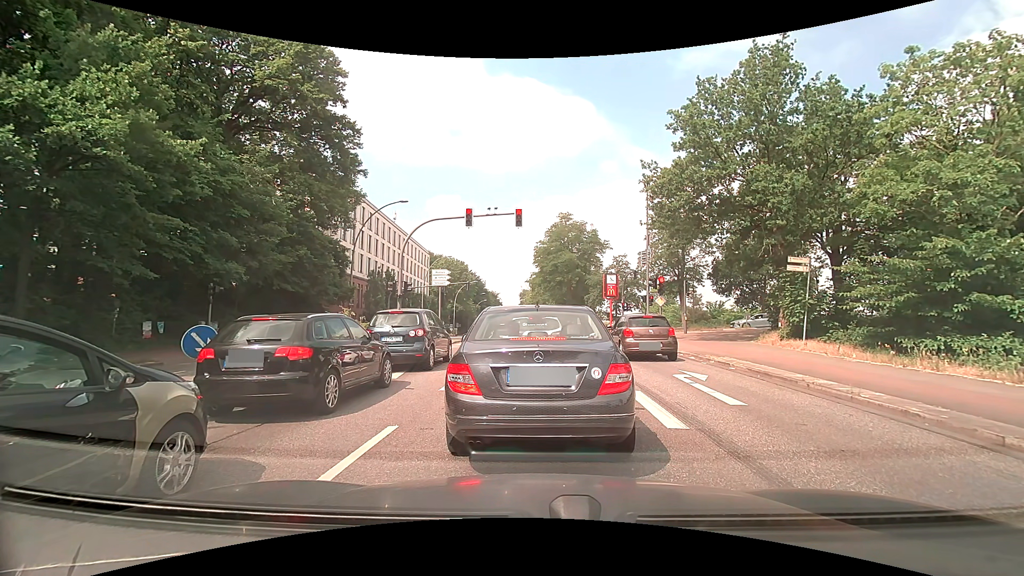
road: primary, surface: asphalt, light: Day
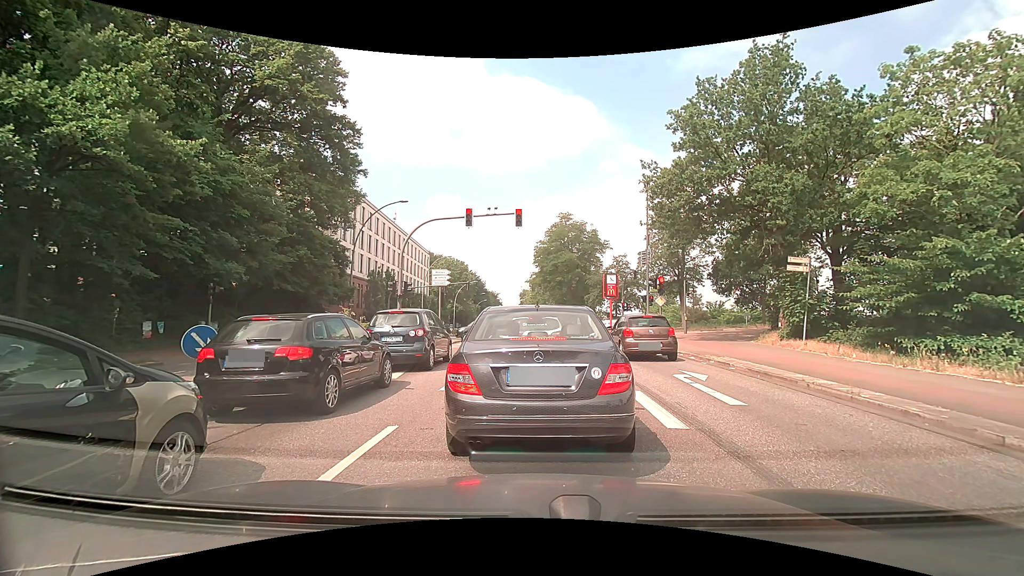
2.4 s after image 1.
(0.0, 0.0) m; 0°
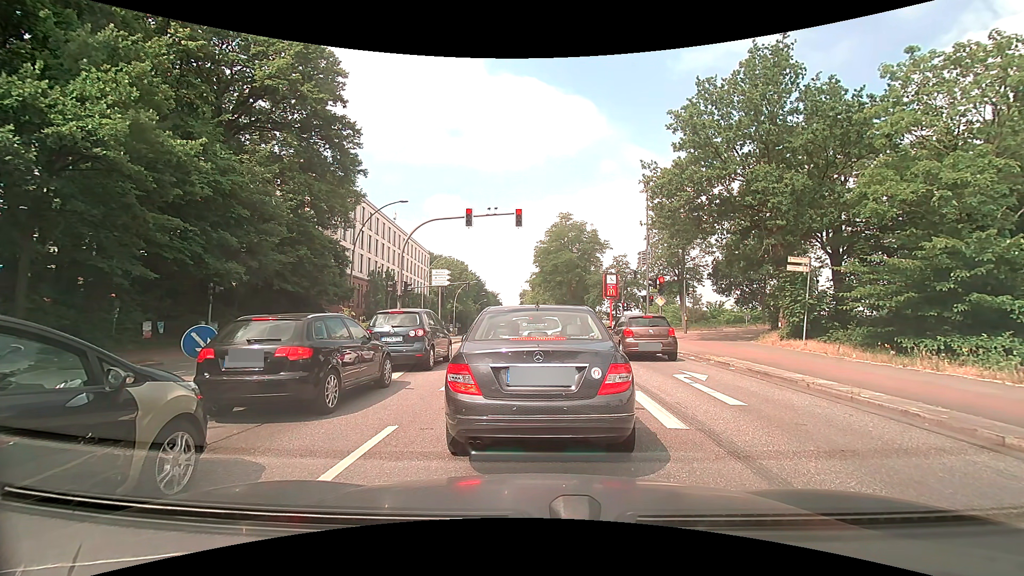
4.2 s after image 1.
(0.0, 0.0) m; 0°
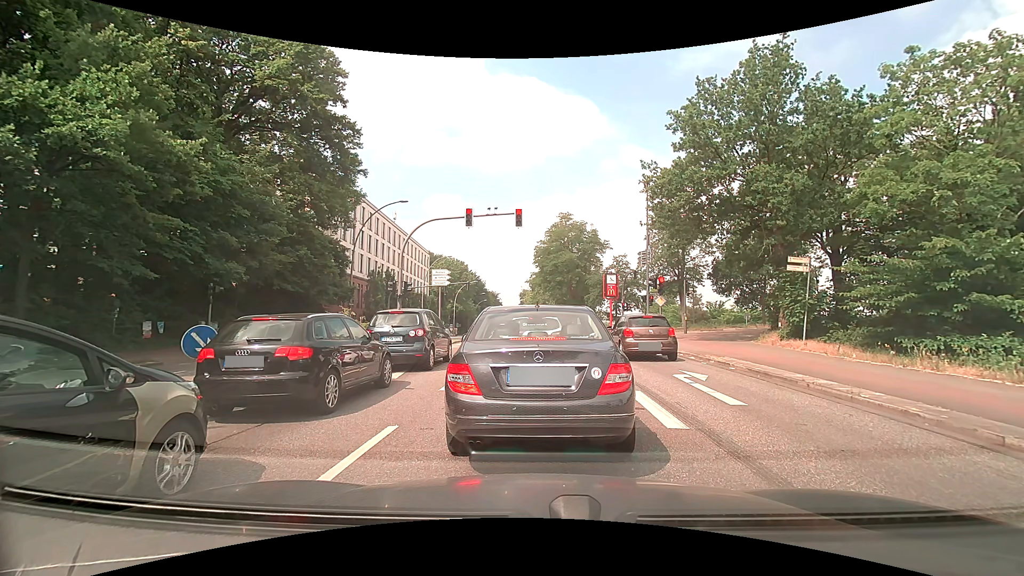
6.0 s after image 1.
(0.0, 0.0) m; 0°
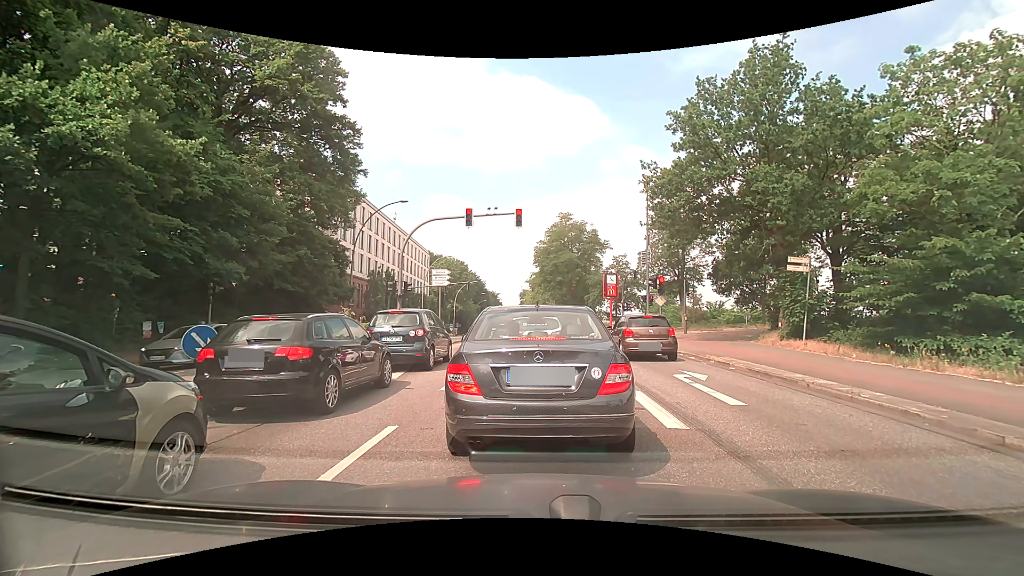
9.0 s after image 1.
(0.0, 0.0) m; 0°
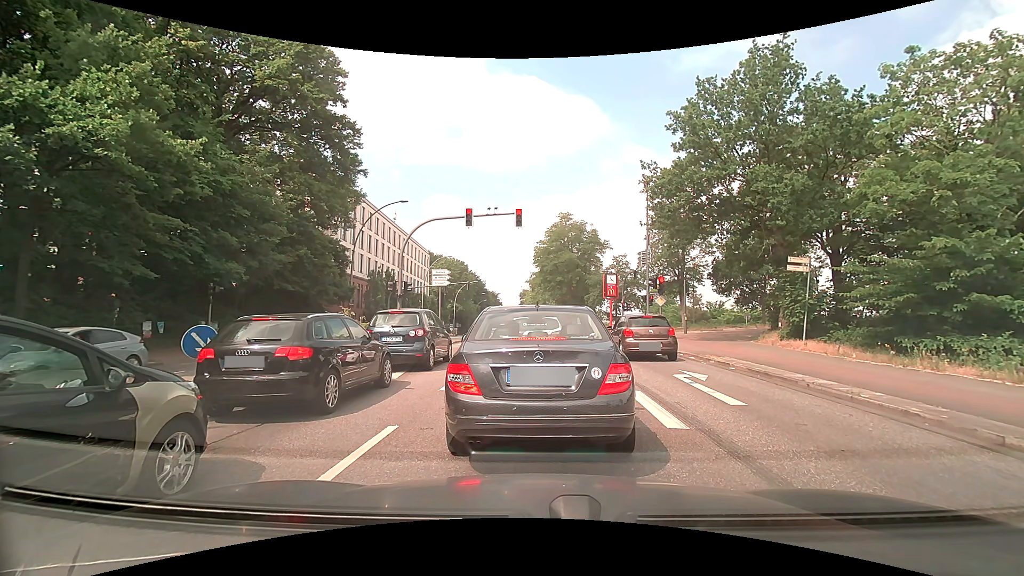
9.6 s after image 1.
(0.0, 0.0) m; 0°
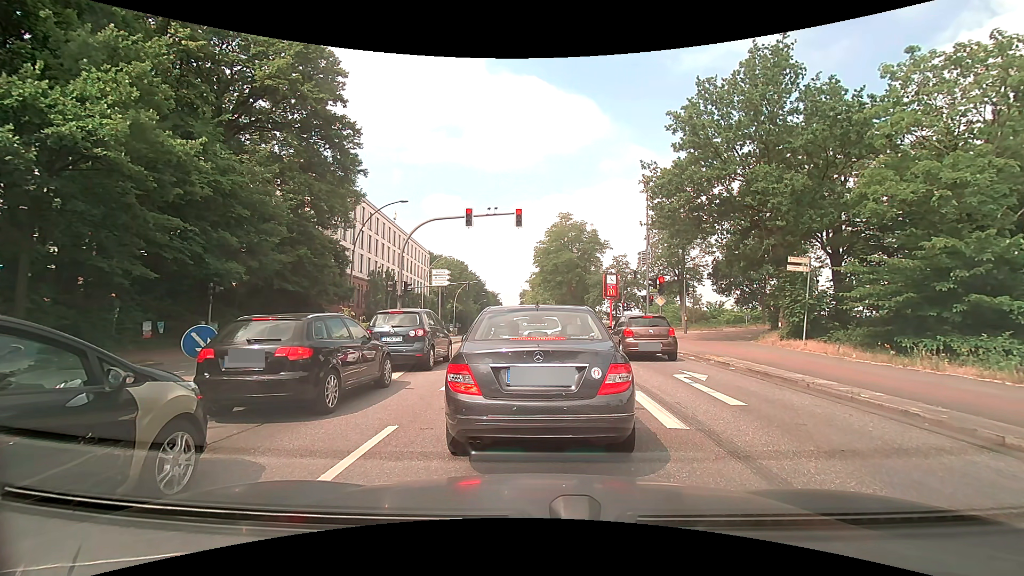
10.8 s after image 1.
(0.0, 0.0) m; 0°
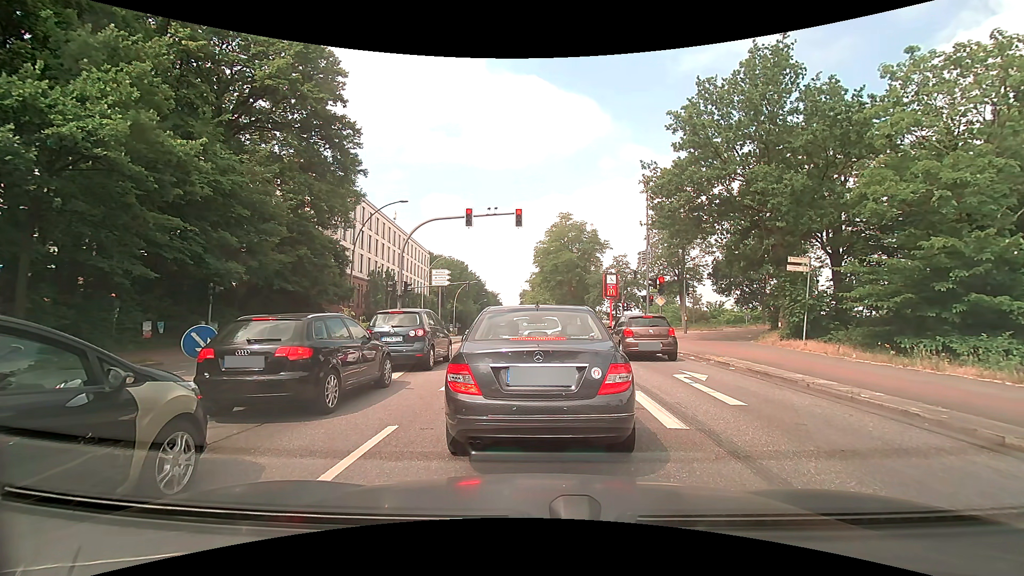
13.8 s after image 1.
(0.0, 0.0) m; 0°
(0, +10) (0, +20) (-1, +30) (-1, +40) (-1, +50) (-2, +60) (-2, +70) (-3, +80) (-3, +90) (-4, +100) m
